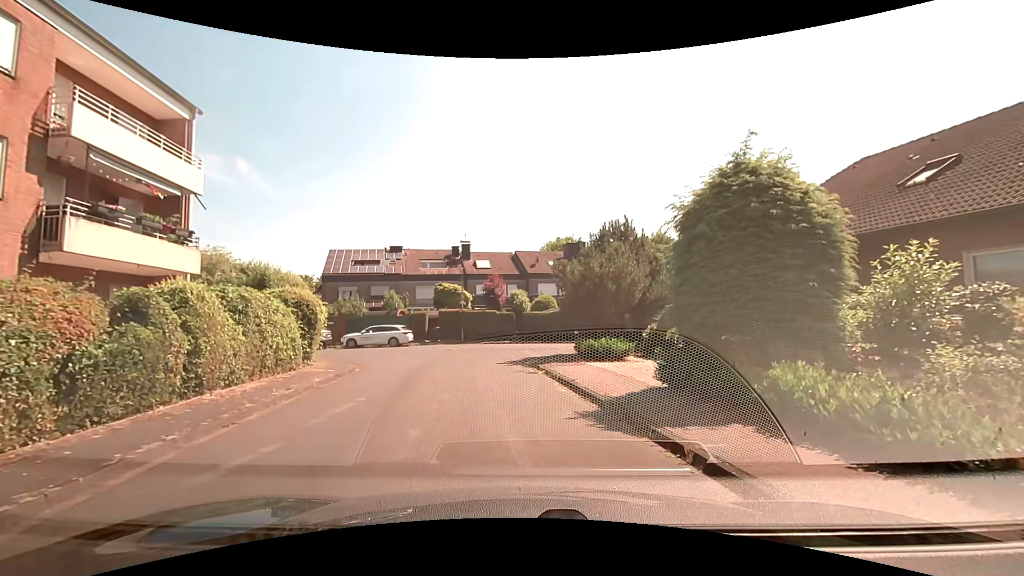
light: Day
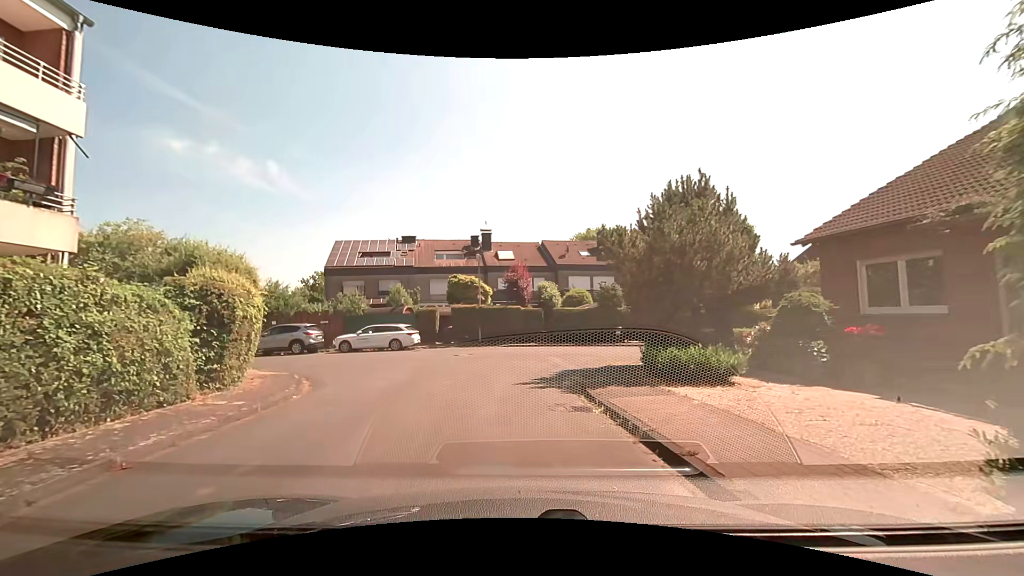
(-0.2, +6.2) m; -4°
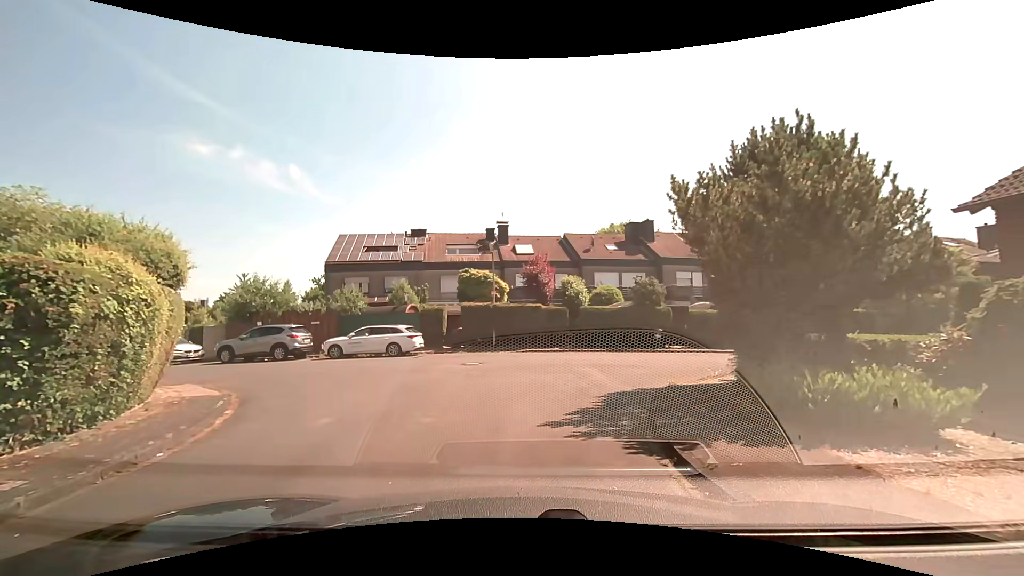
(-0.1, +4.3) m; -2°
